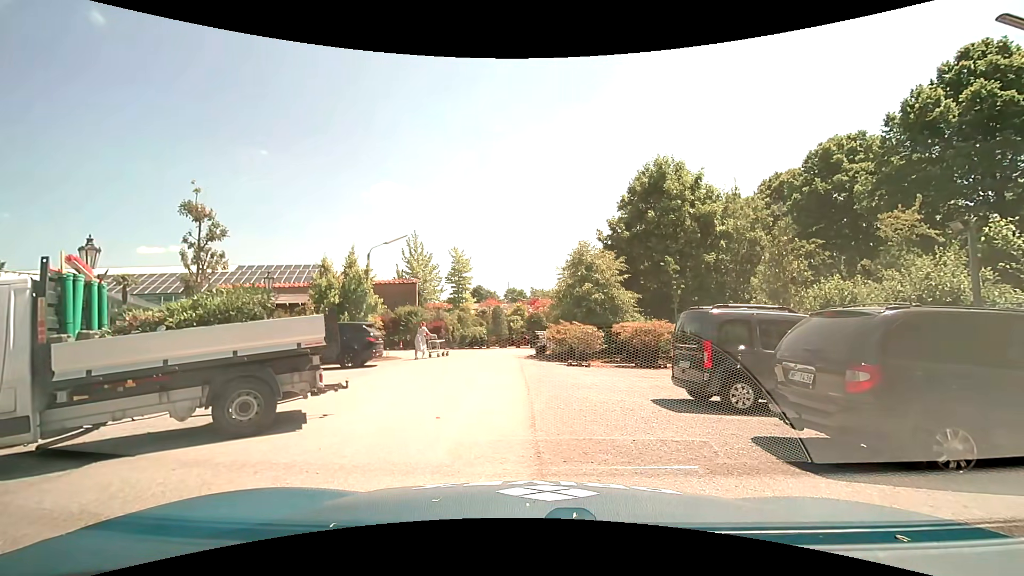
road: tertiary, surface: asphalt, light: Day
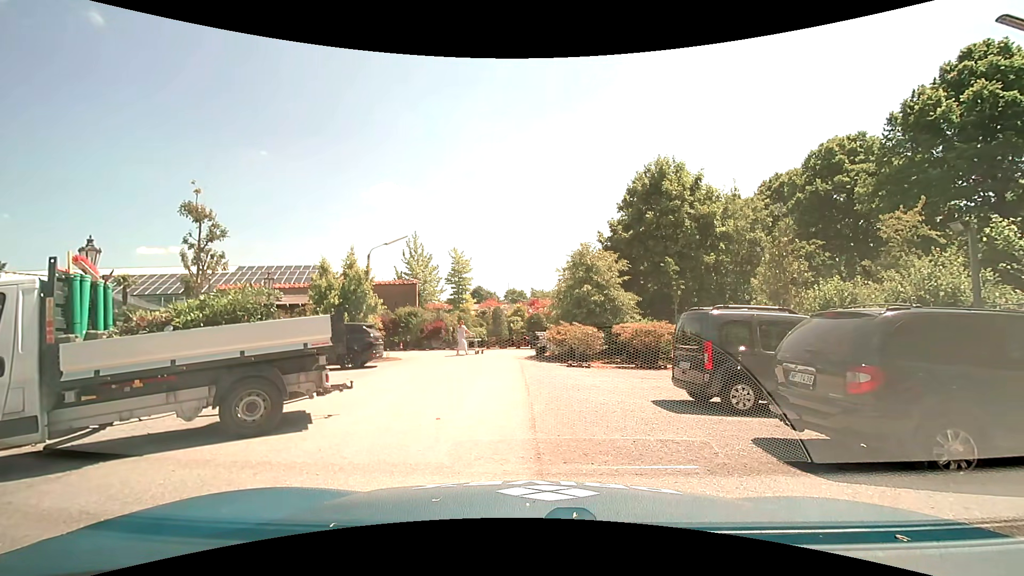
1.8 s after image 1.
(0.0, +0.1) m; 0°
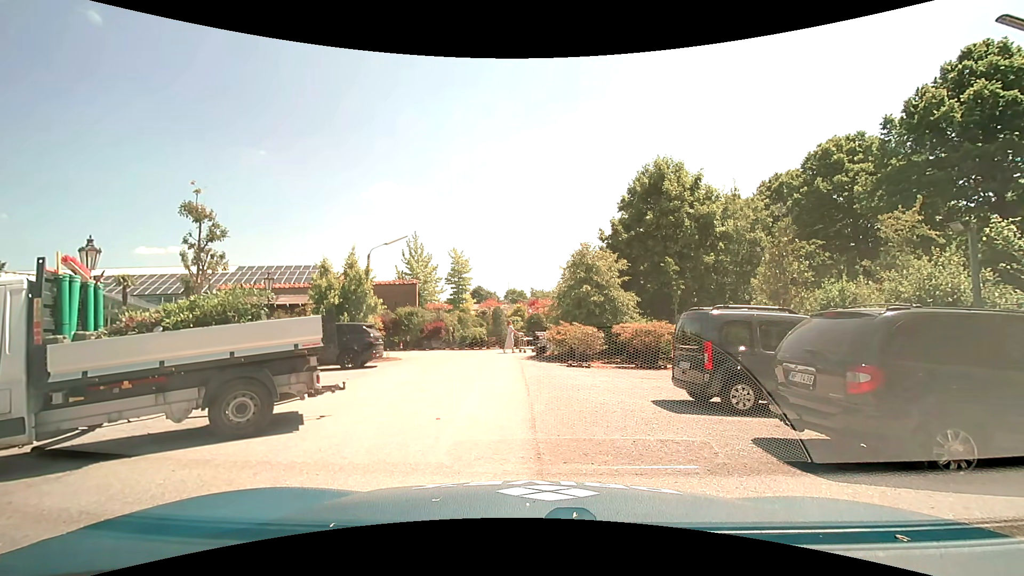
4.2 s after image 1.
(0.0, 0.0) m; 0°
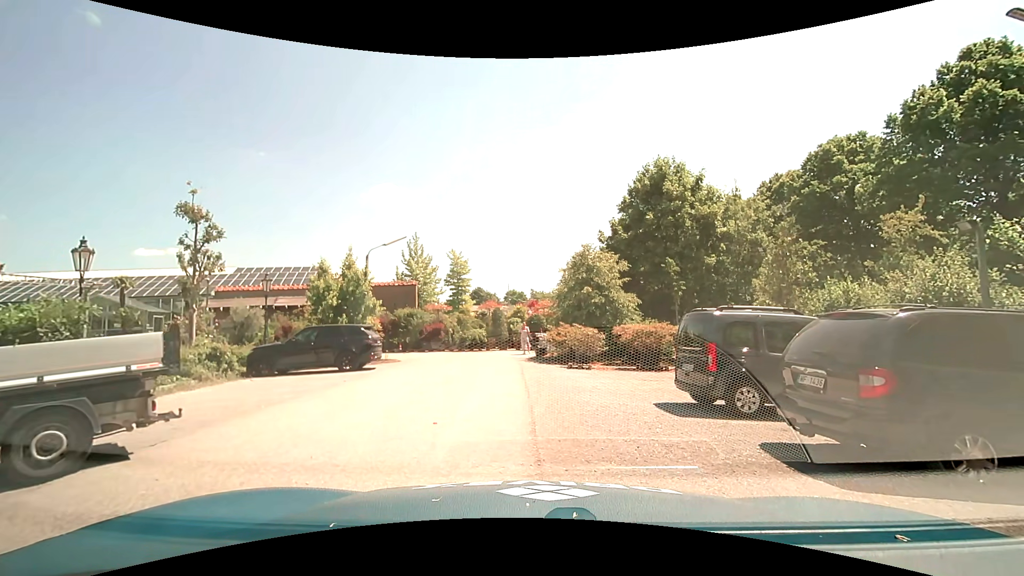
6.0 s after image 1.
(0.0, +0.2) m; 0°
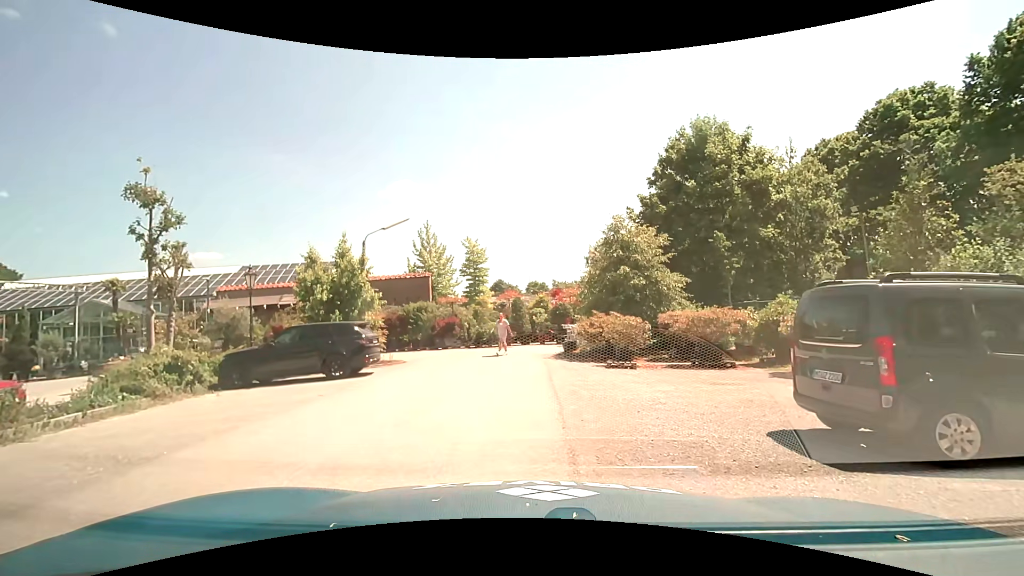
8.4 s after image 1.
(-0.2, +3.6) m; -5°
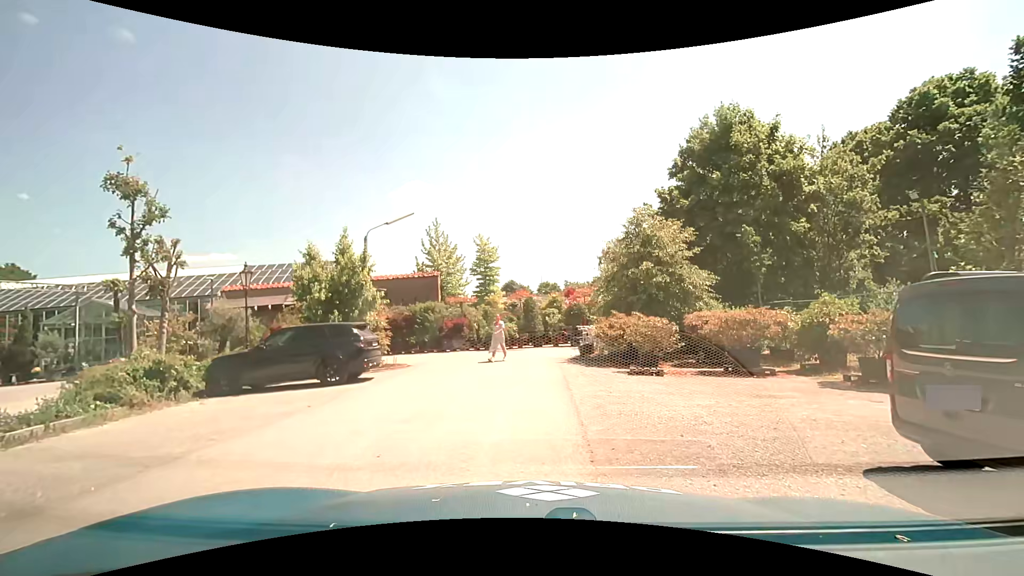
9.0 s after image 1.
(0.0, +1.4) m; -1°
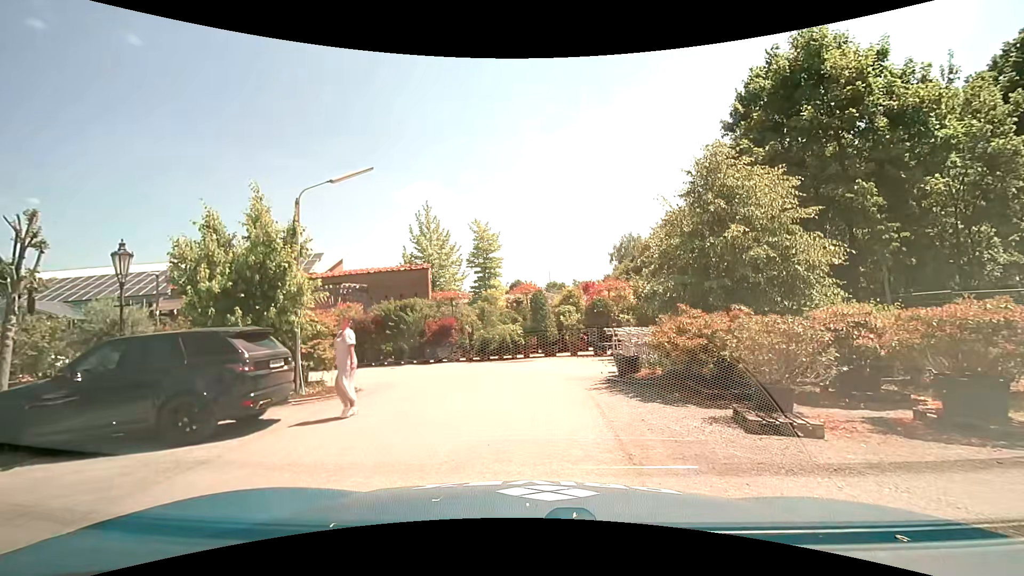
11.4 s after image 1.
(-0.1, +6.3) m; 0°
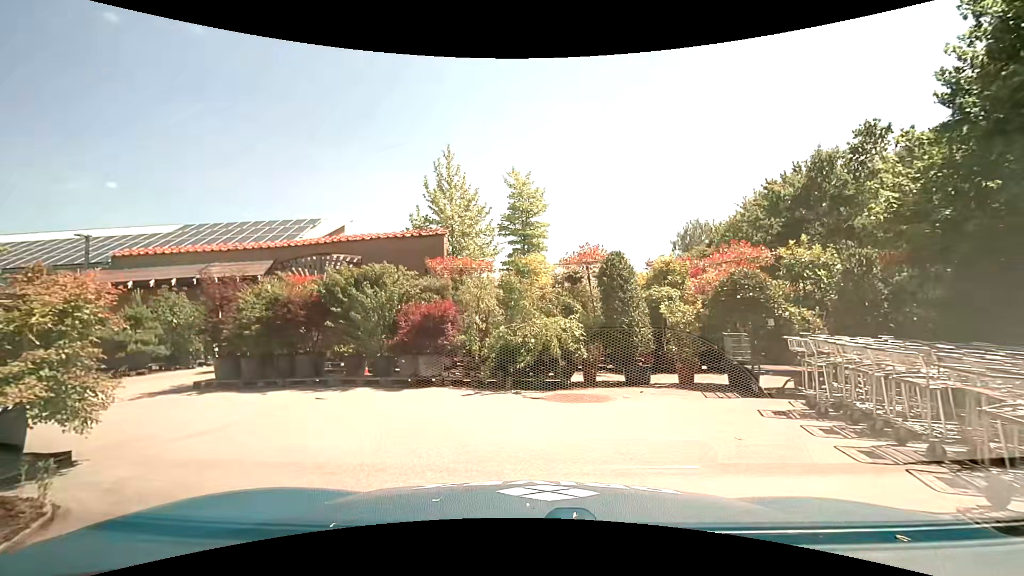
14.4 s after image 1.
(-0.5, +9.4) m; -7°
